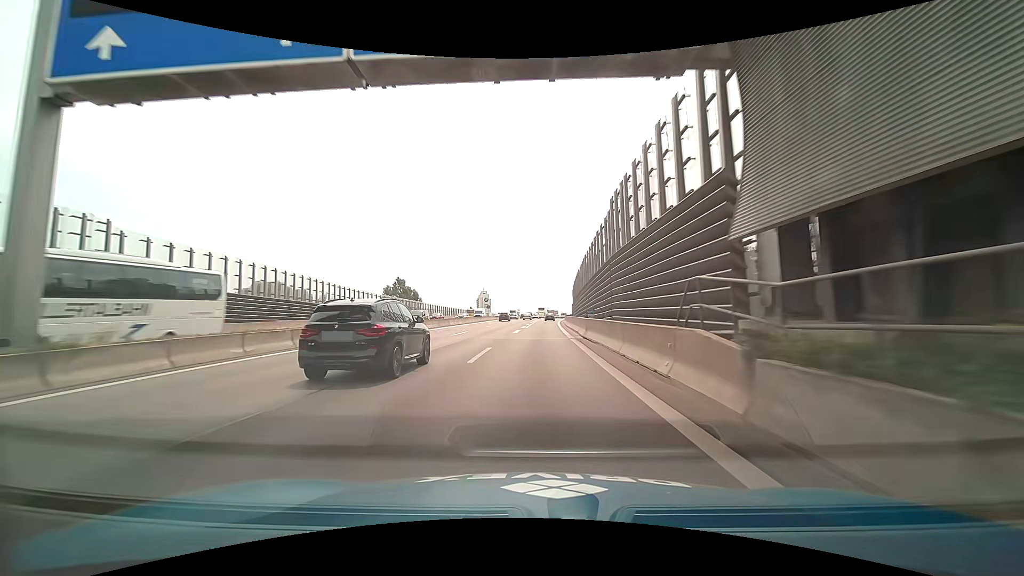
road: motorway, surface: asphalt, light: Day
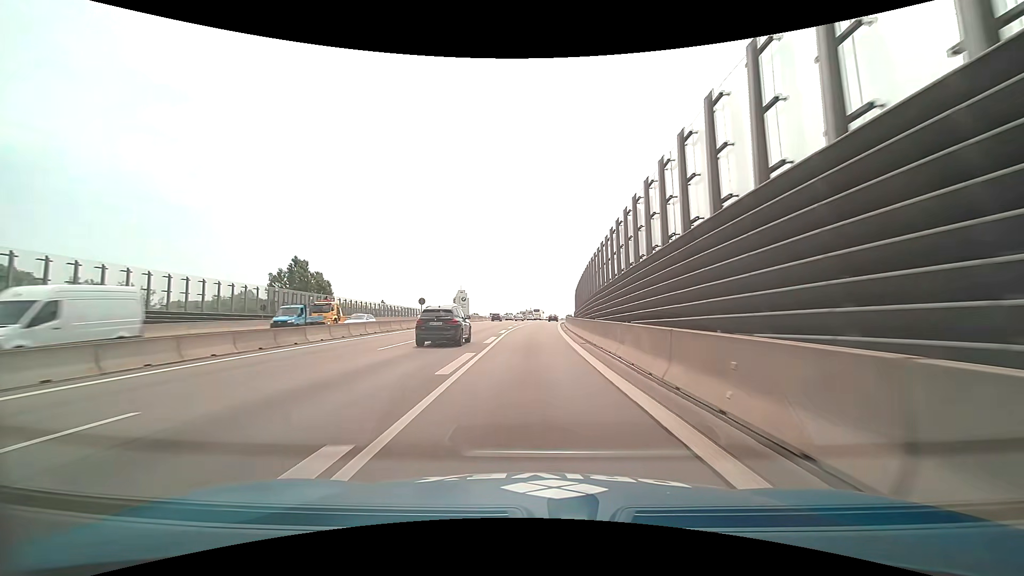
(+0.8, +48.2) m; +2°
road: motorway_link
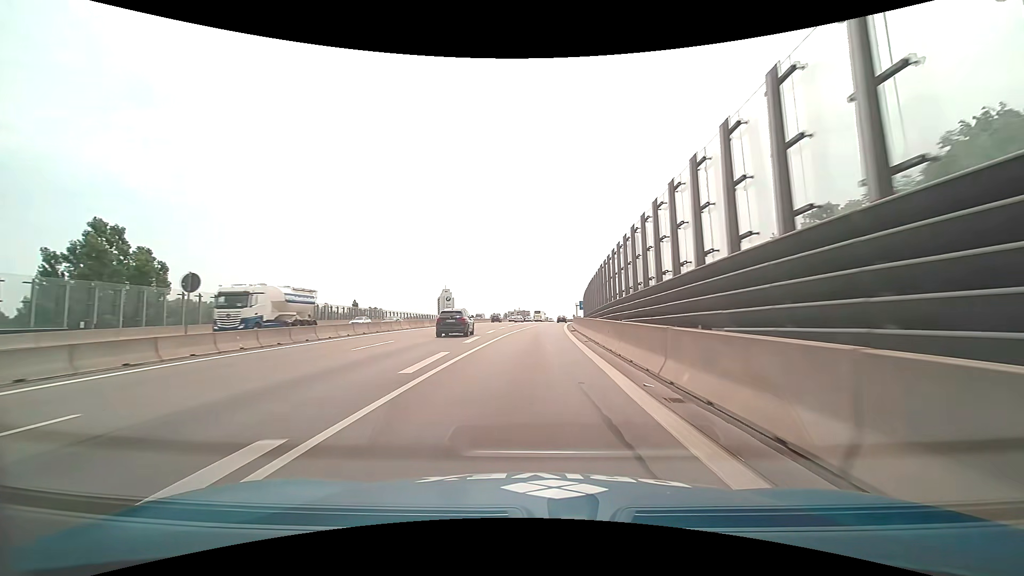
(+0.4, +35.8) m; +1°
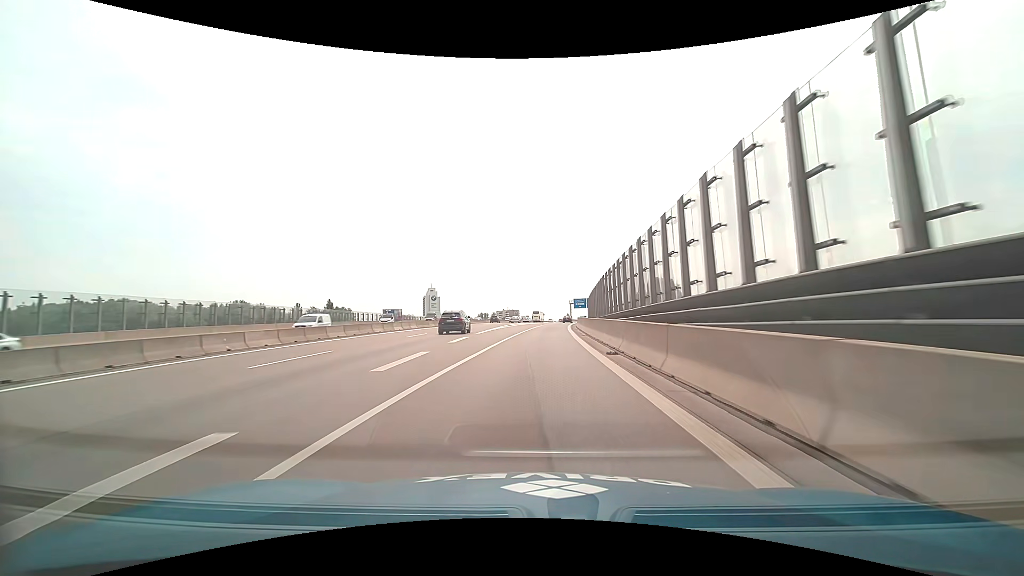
(+0.2, +23.6) m; +1°
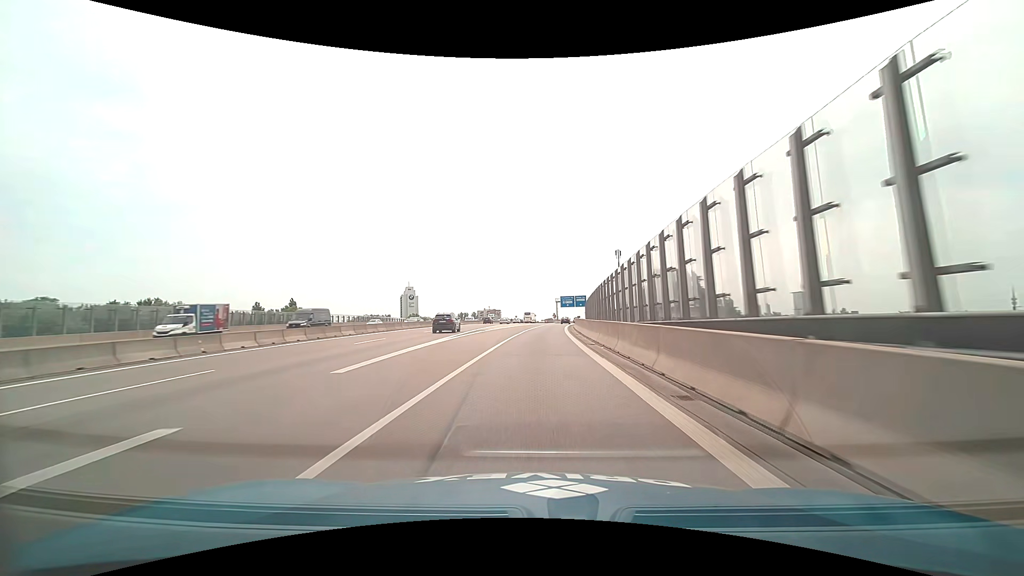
(+0.4, +23.5) m; +2°
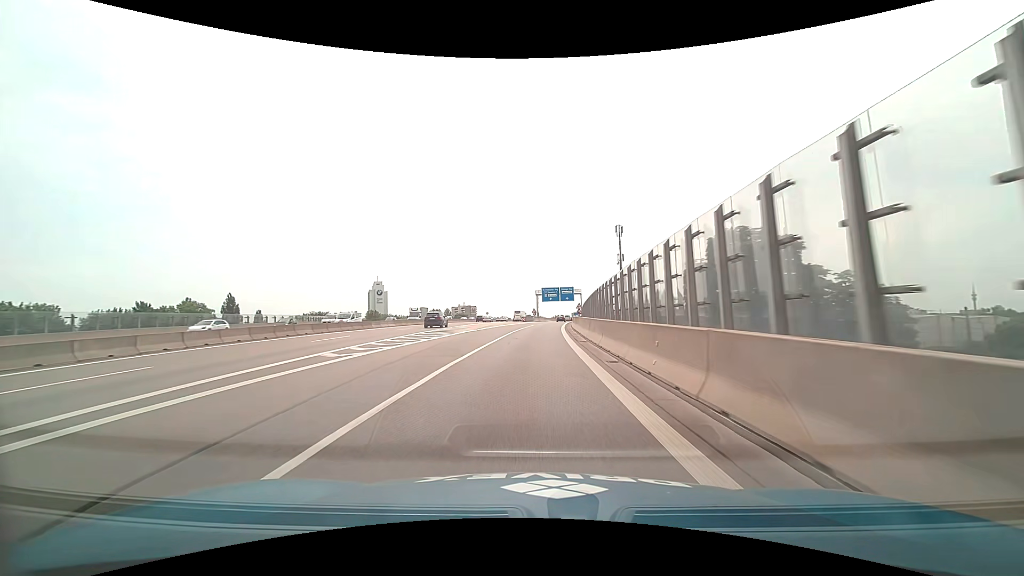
(+1.1, +34.5) m; +3°
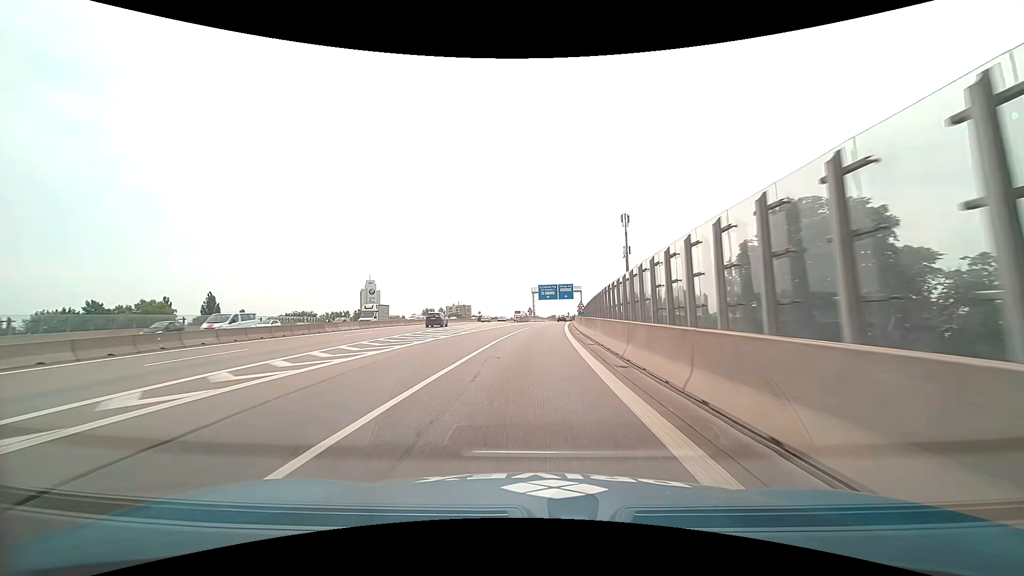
(0.0, +11.2) m; 0°
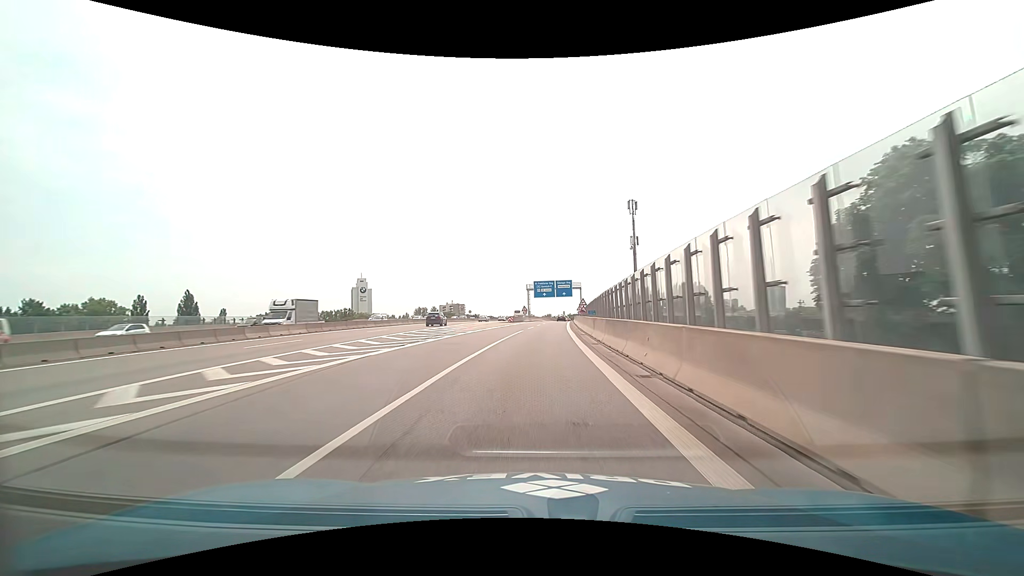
(0.0, +11.1) m; +1°
(0, +10) (0, +20) (0, +30) (+1, +40) (+1, +50) (+2, +60) (+3, +70) (+4, +80) (+5, +90) (+5, +100) m
